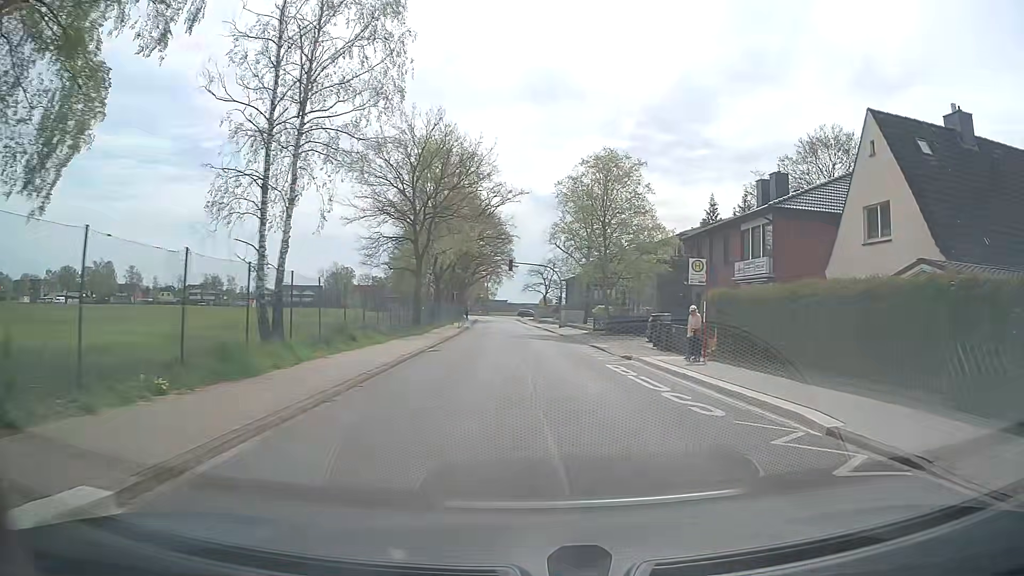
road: unclassified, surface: asphalt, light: Day
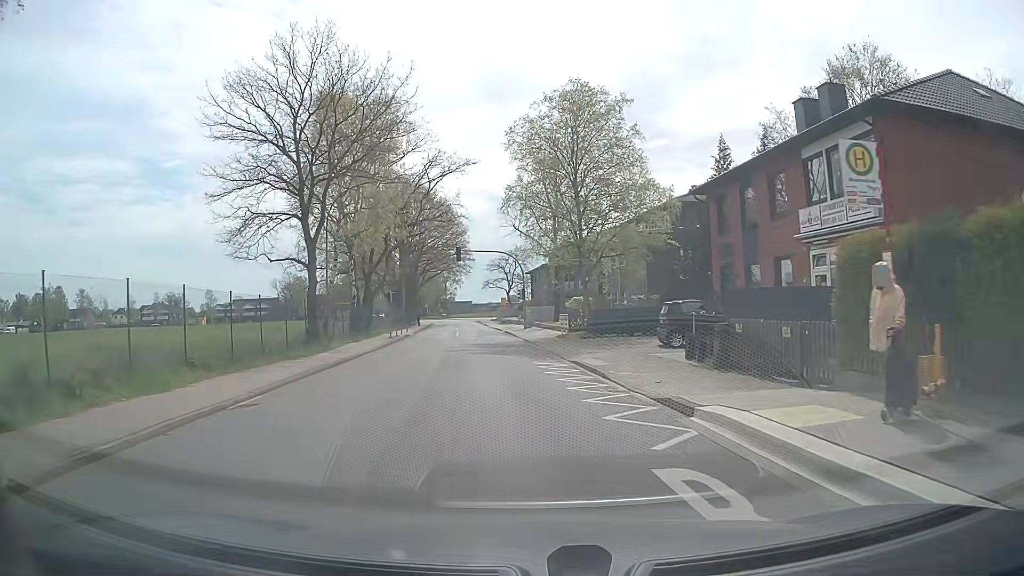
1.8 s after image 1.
(+0.8, +14.0) m; +3°
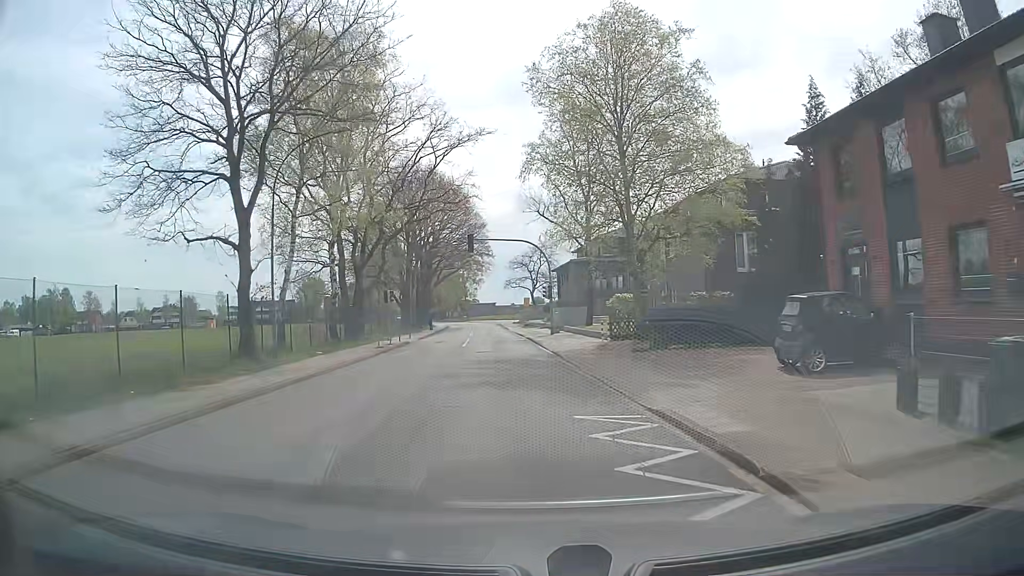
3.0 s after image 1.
(-0.3, +9.7) m; -3°
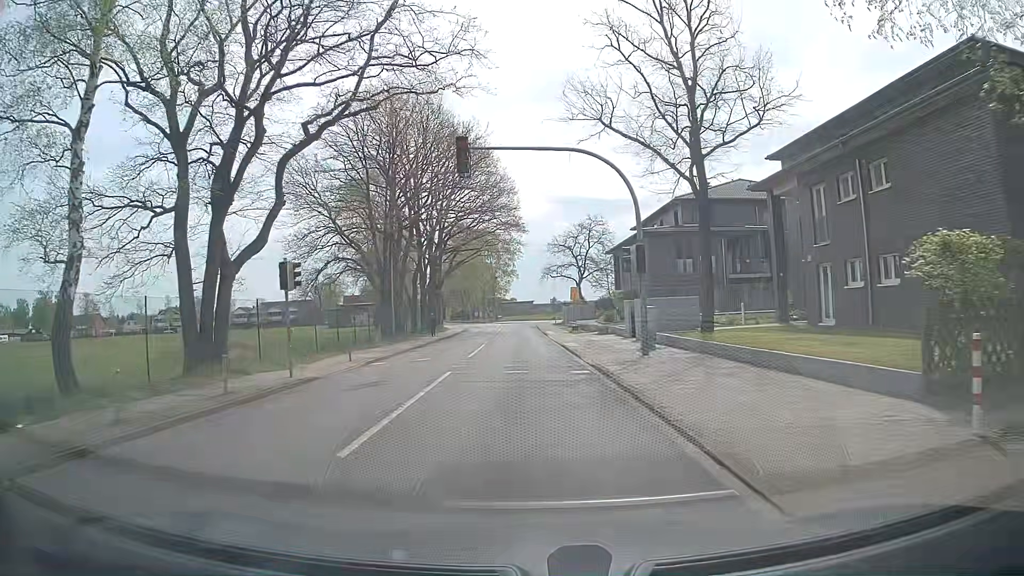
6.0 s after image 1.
(-0.9, +24.0) m; -3°
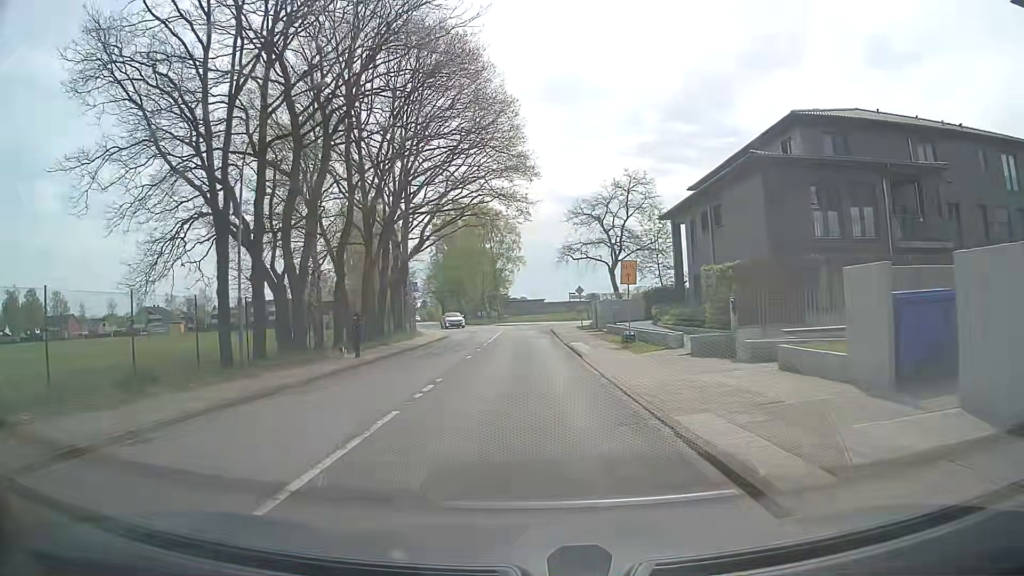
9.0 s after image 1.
(-0.2, +23.0) m; -2°
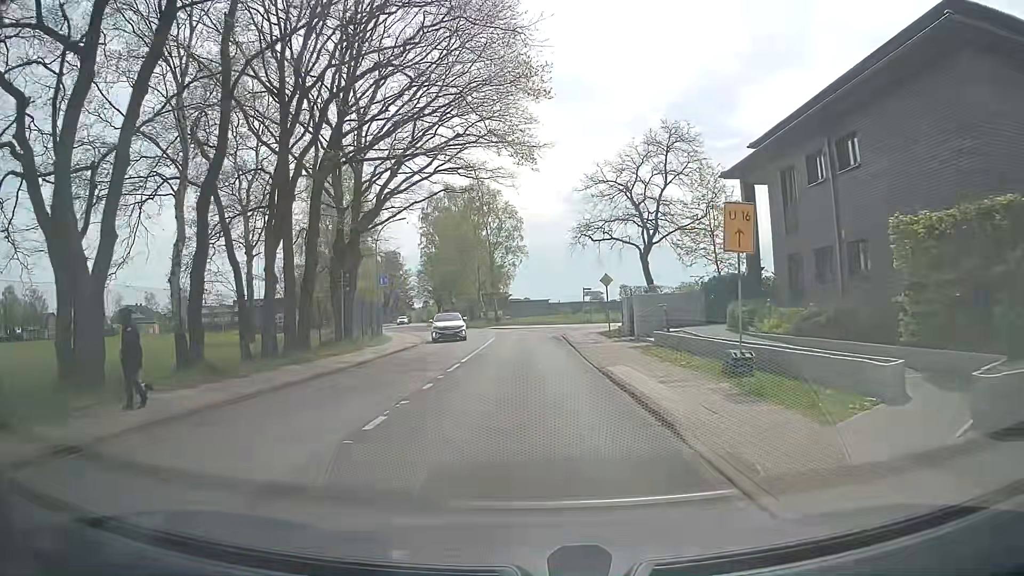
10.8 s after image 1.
(+0.1, +13.6) m; +1°
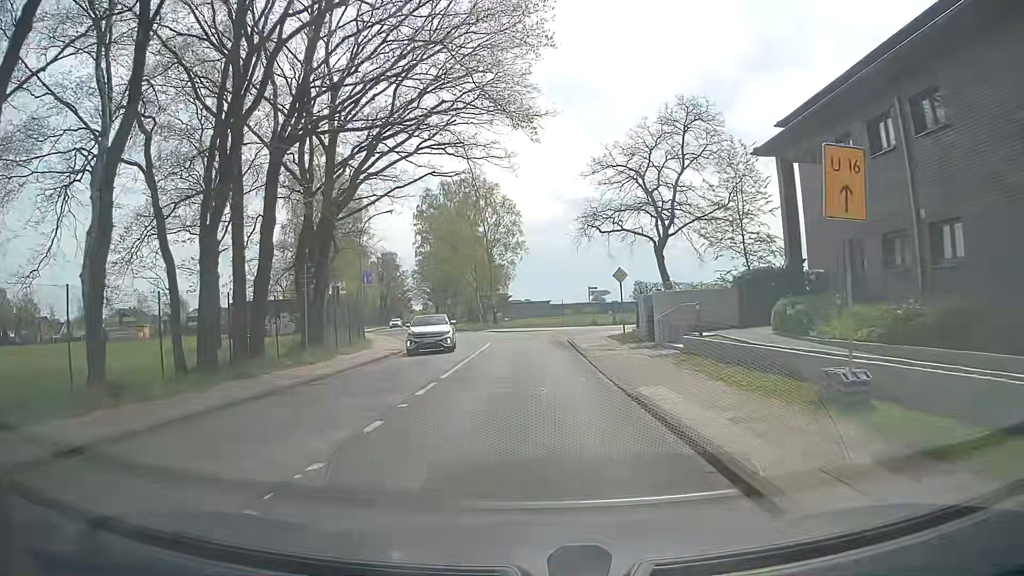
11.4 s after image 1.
(0.0, +4.5) m; 0°
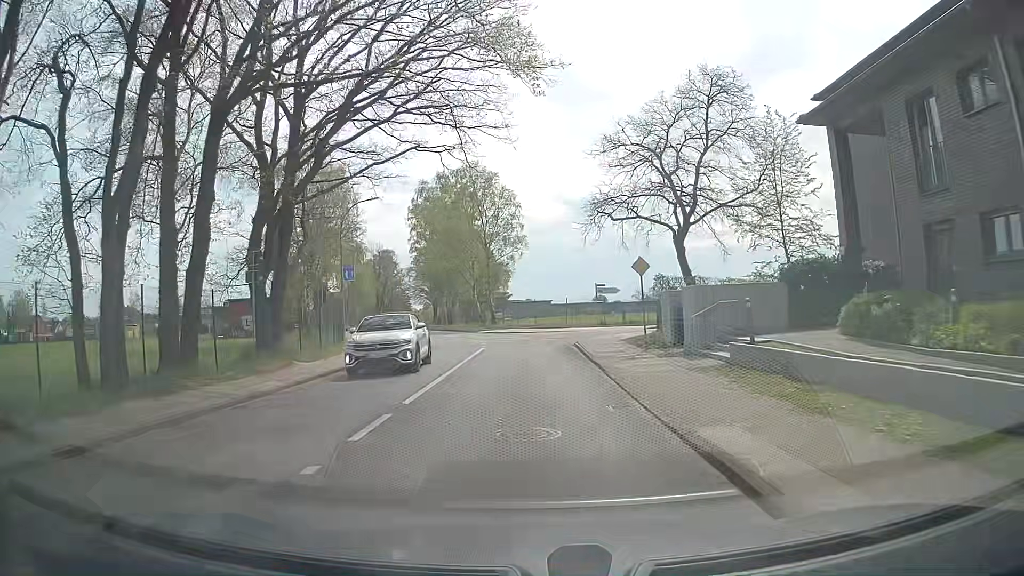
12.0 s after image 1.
(-0.1, +4.5) m; 0°
